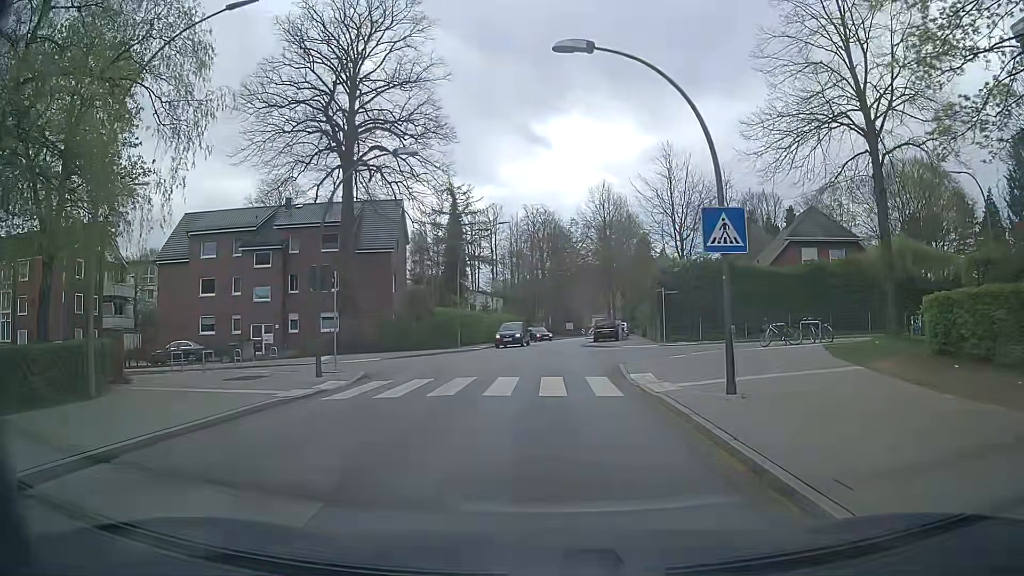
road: tertiary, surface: asphalt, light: Day
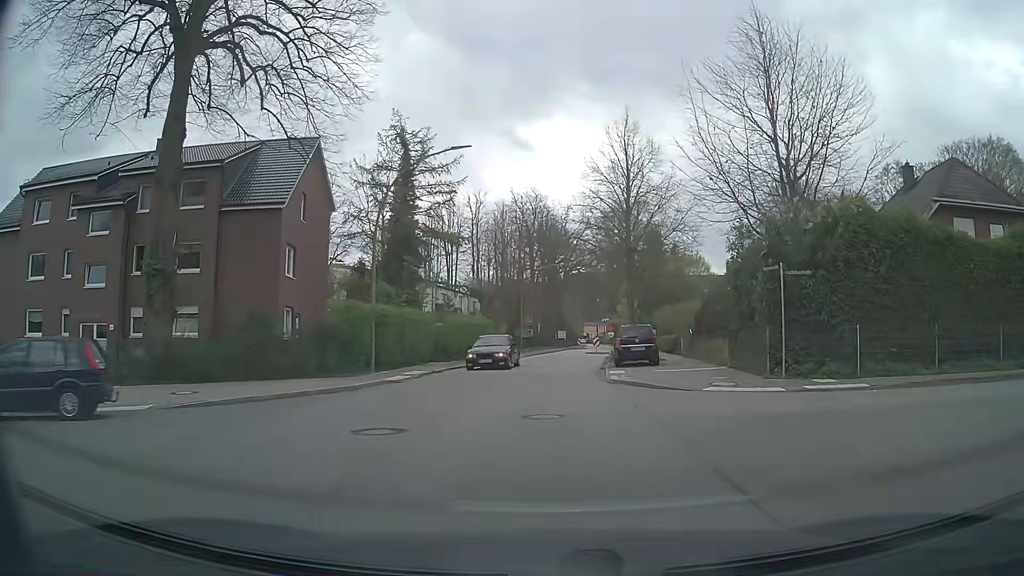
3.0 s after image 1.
(+0.2, +19.4) m; 0°
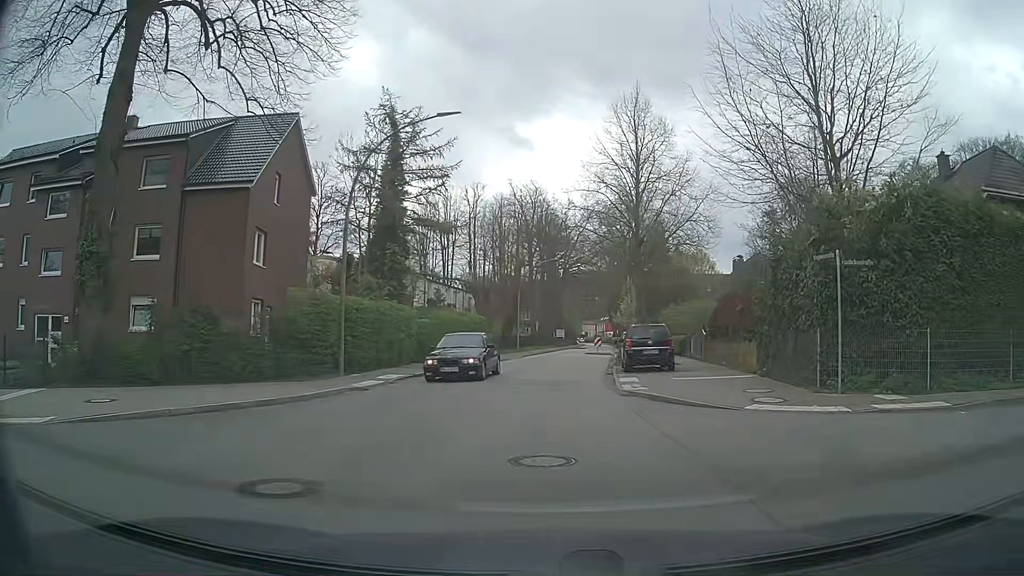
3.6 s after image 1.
(+0.1, +3.6) m; +2°
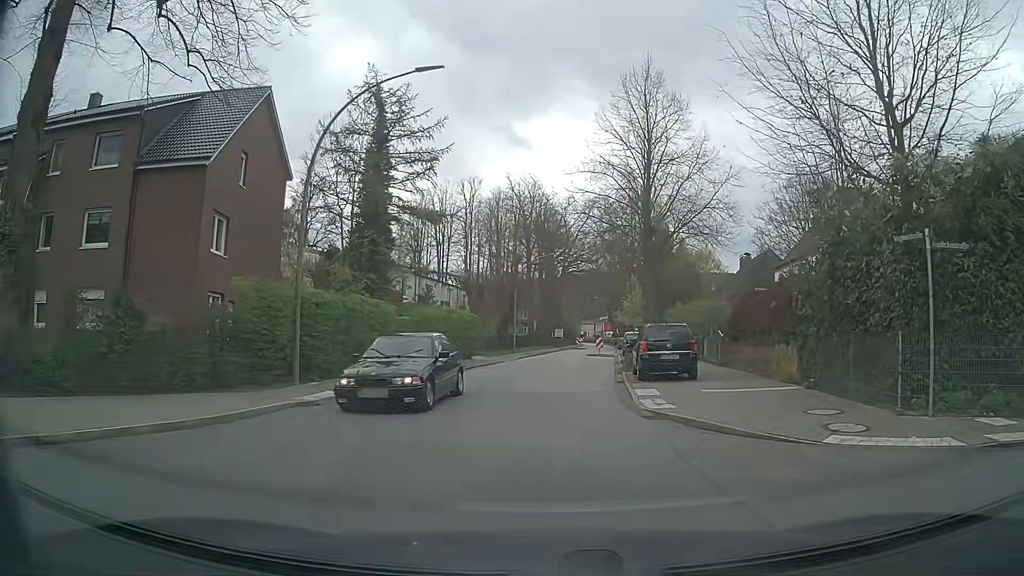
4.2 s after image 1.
(-0.1, +3.7) m; 0°
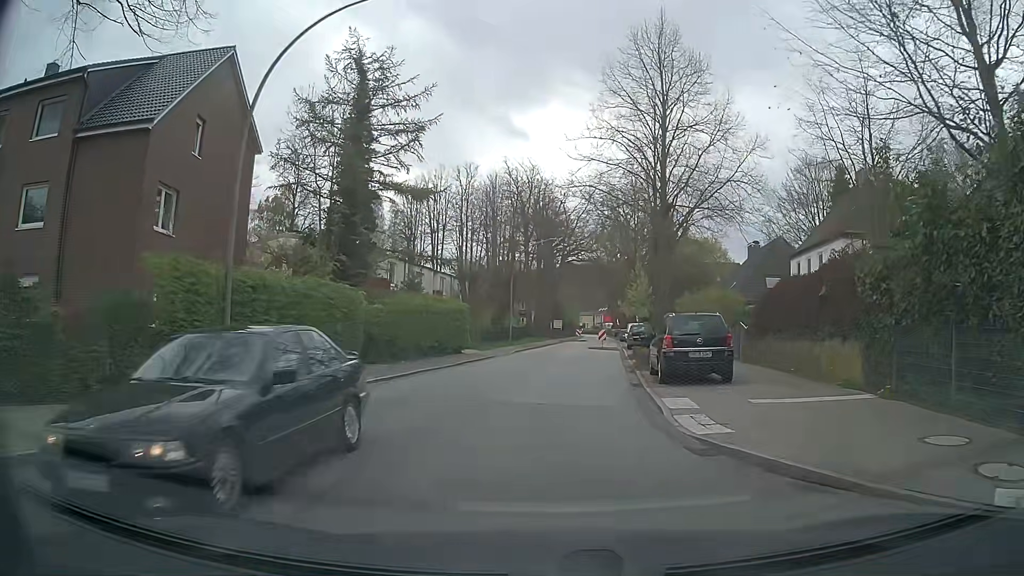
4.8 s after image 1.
(-0.1, +3.9) m; -1°
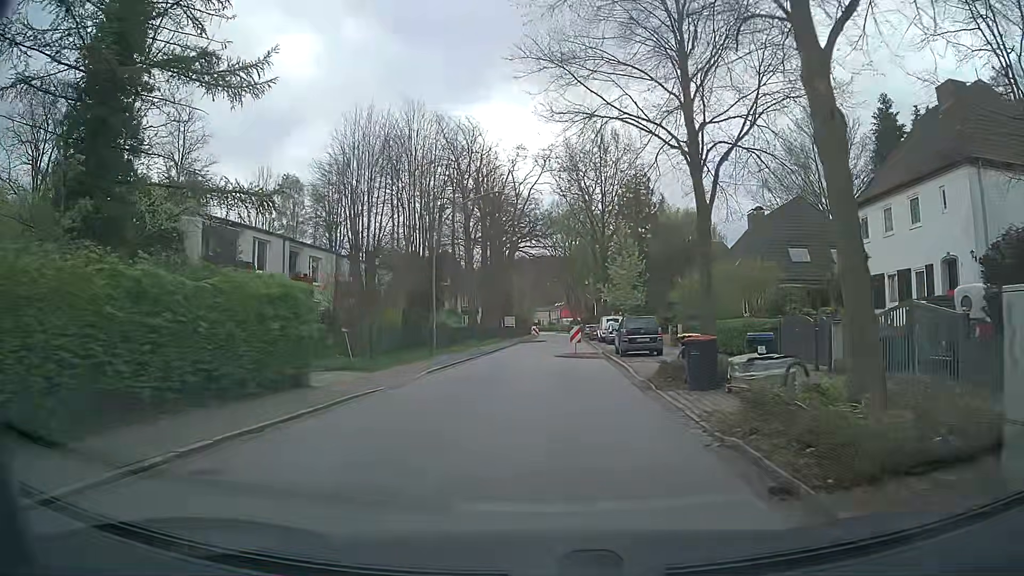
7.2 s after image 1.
(+0.7, +16.9) m; +5°
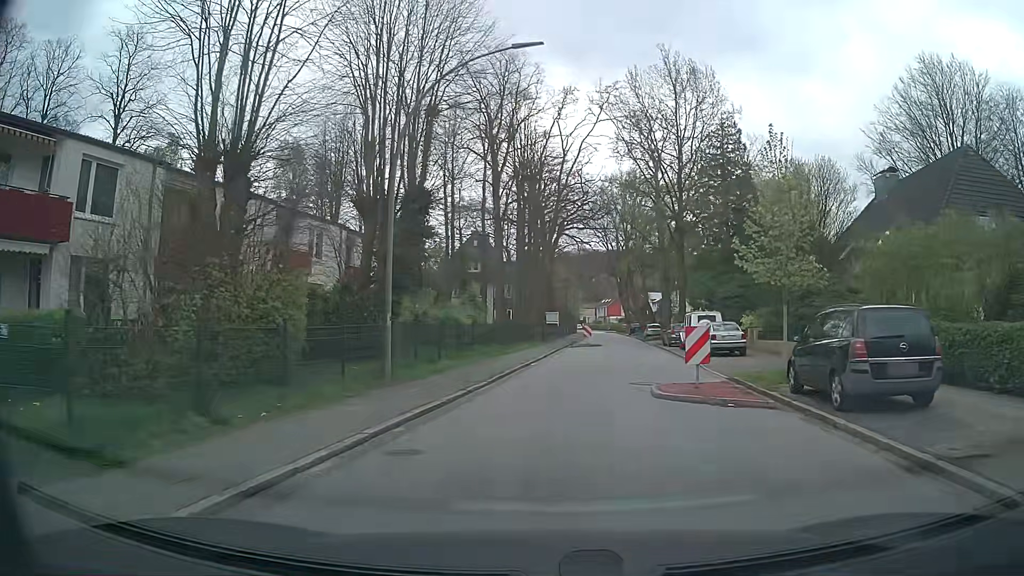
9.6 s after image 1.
(-0.8, +17.3) m; -4°
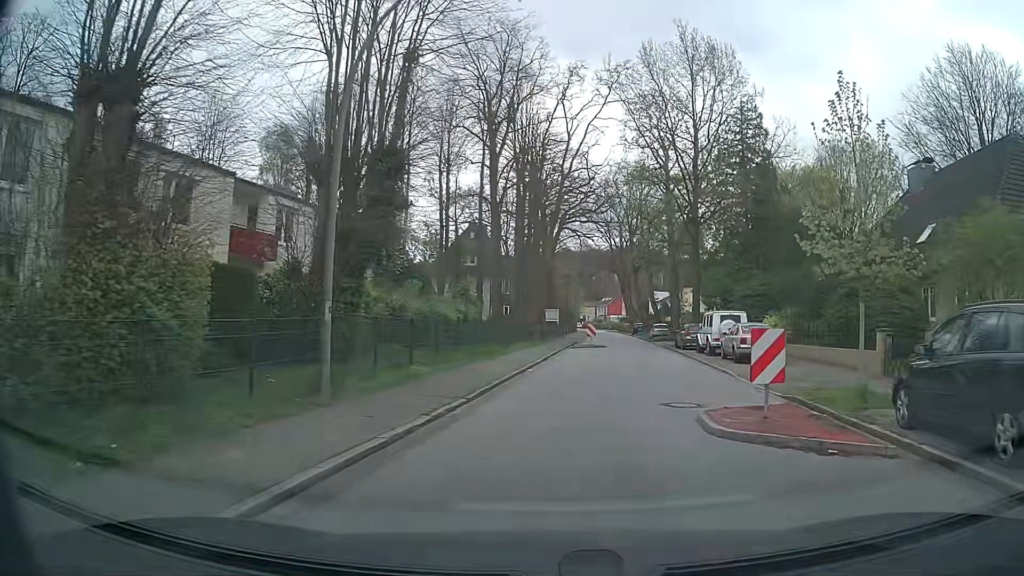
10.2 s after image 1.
(0.0, +4.4) m; -1°
(0, +10) (+2, +20) (+4, +30) (+6, +39) (+7, +49) (+8, +59) (+10, +69) (+10, +79) (+11, +89) (+12, +99) m
